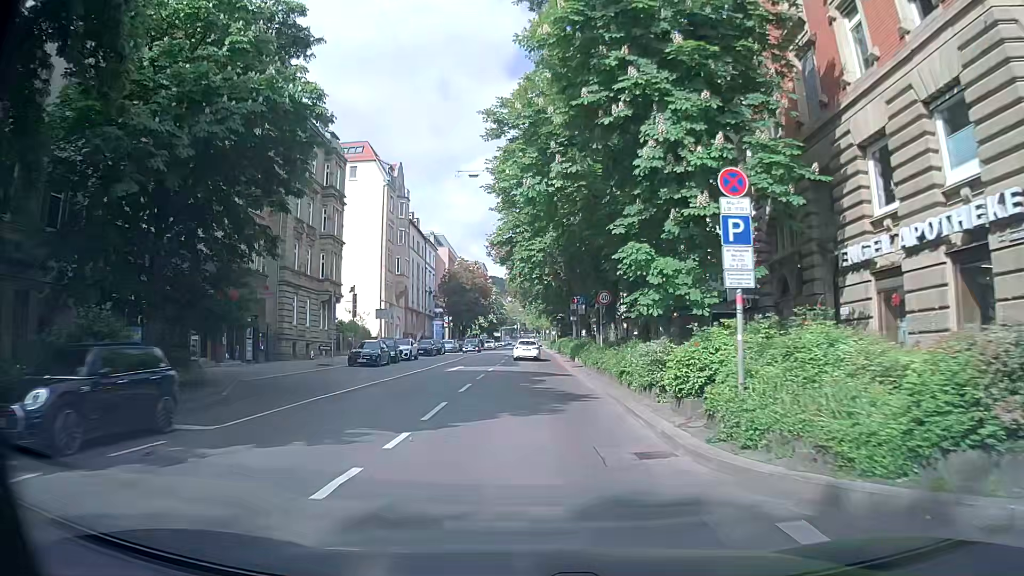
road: secondary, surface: asphalt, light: Day
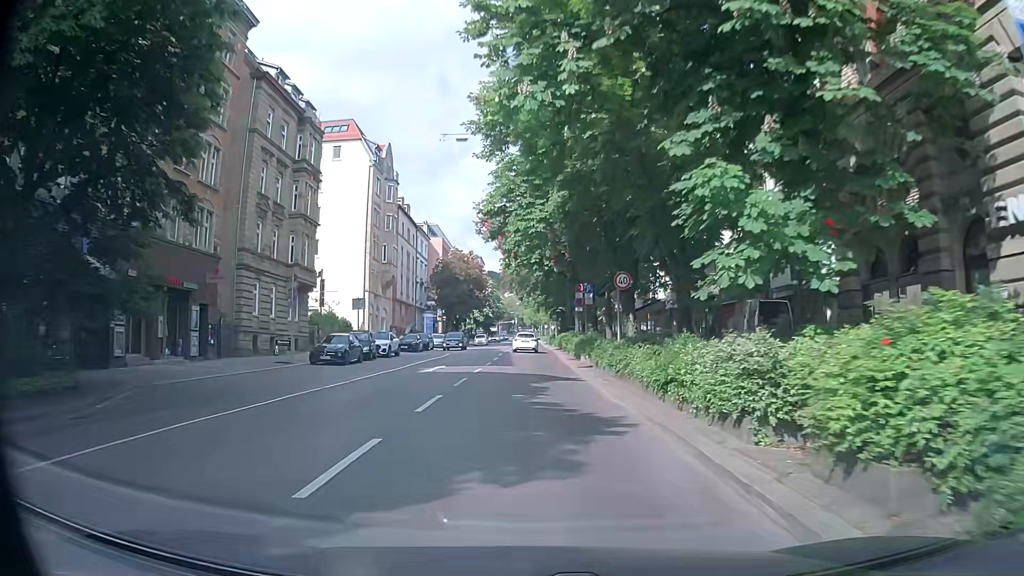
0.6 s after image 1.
(0.0, +6.4) m; +1°
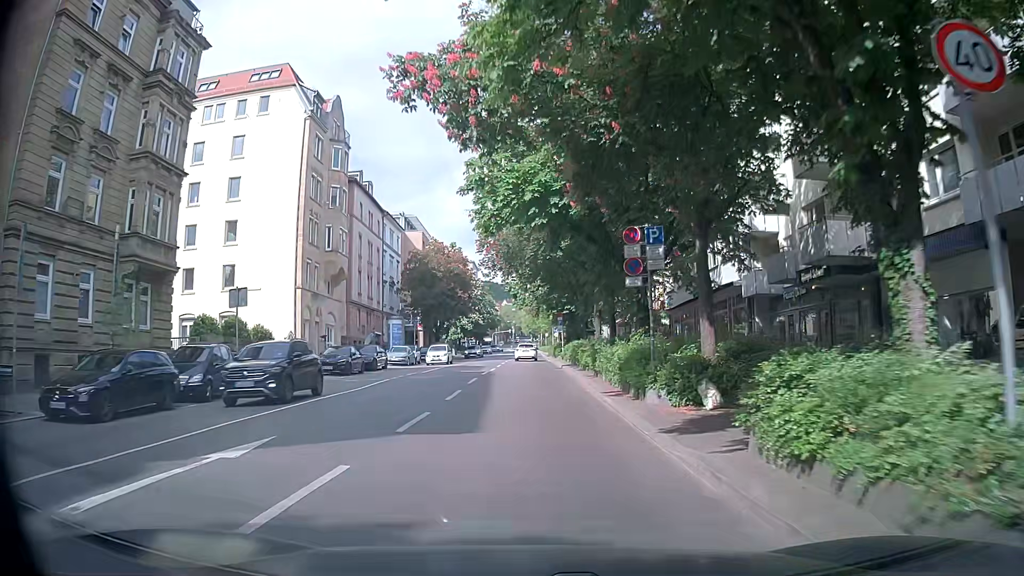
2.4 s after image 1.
(-0.2, +19.3) m; 0°
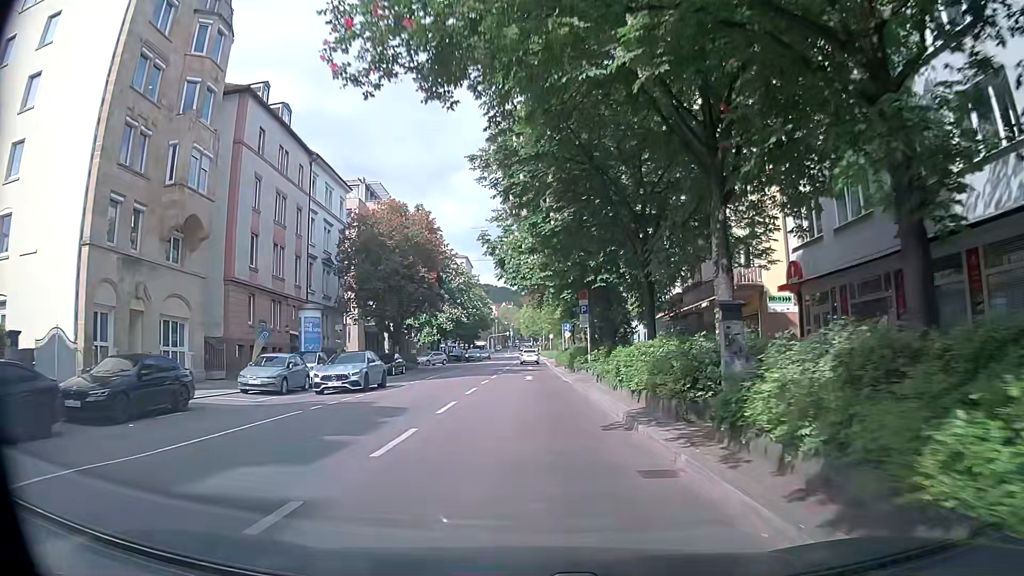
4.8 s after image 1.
(-0.2, +25.1) m; 0°
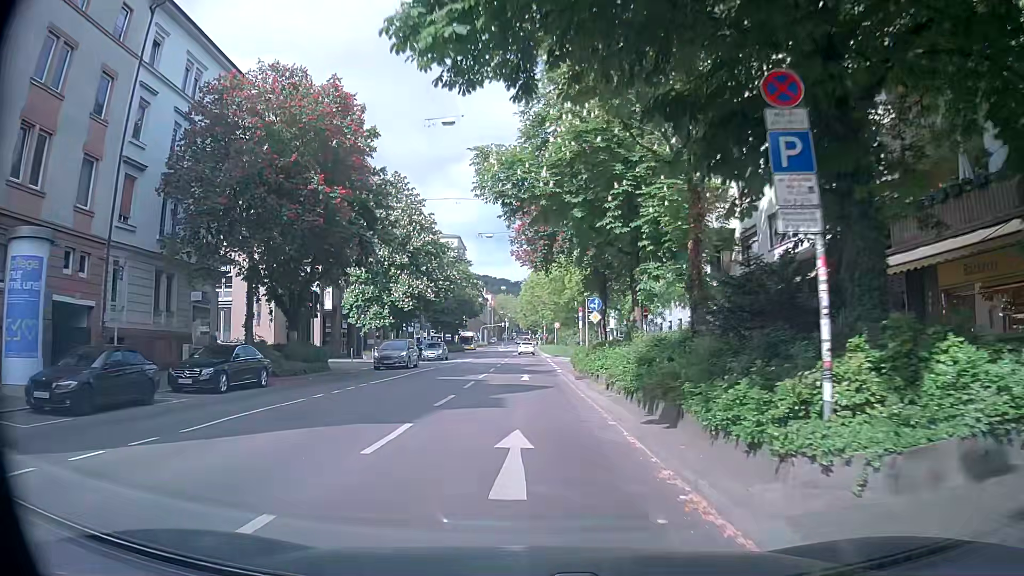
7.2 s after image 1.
(-0.1, +24.8) m; +1°
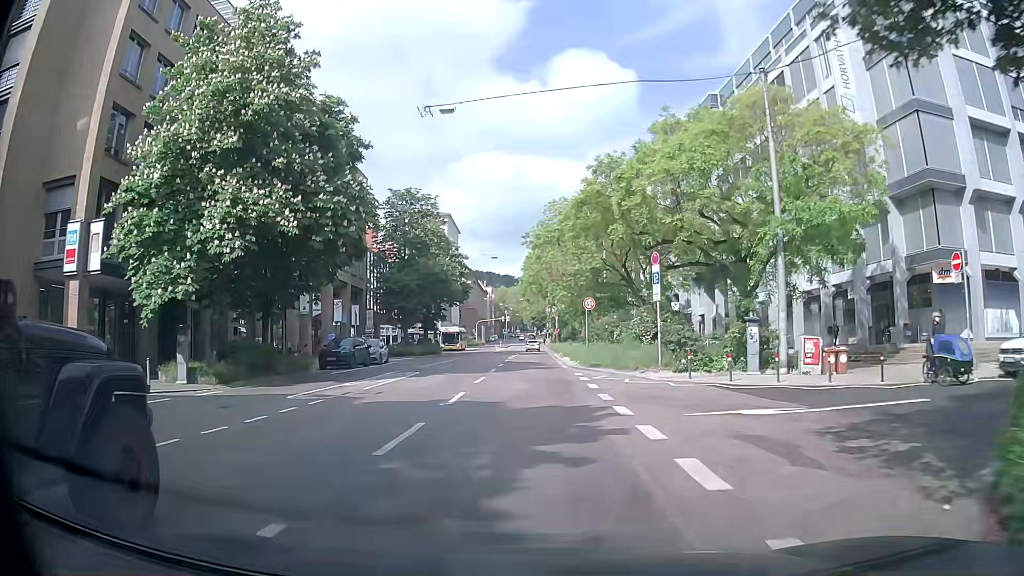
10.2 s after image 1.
(-0.6, +31.3) m; -1°
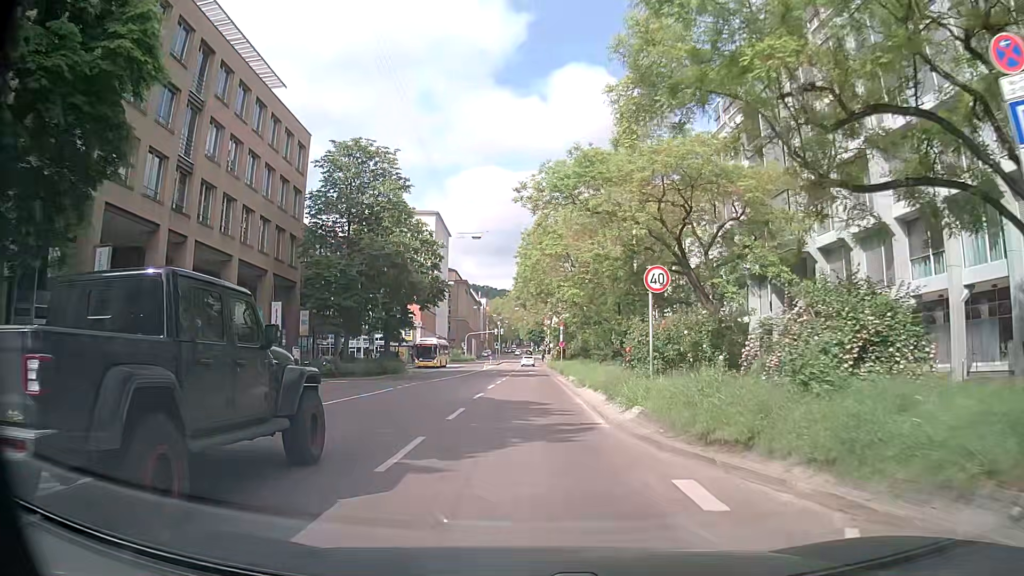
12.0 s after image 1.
(+0.1, +18.7) m; 0°
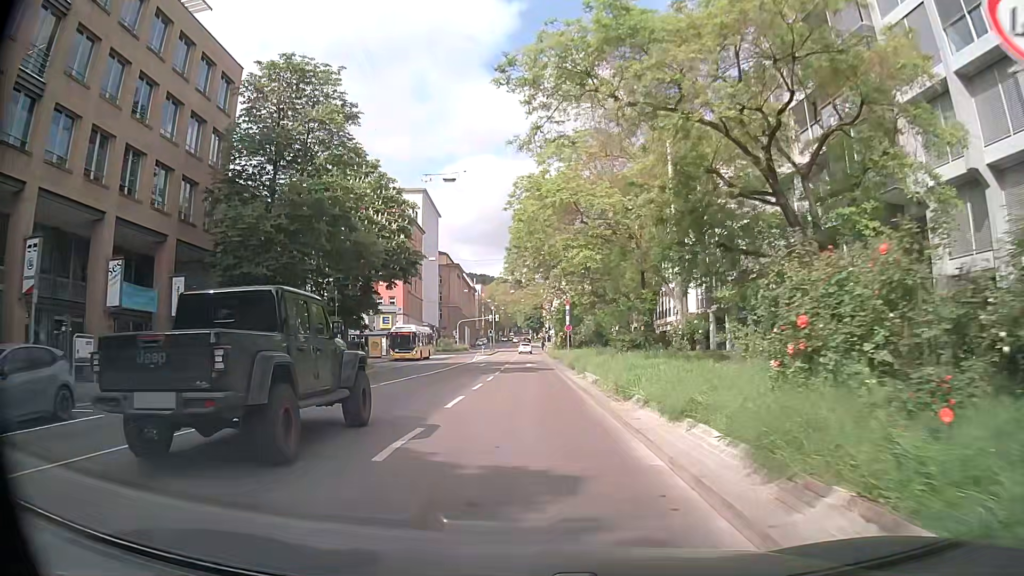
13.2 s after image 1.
(+0.1, +12.4) m; +1°
(0, +10) (0, +20) (0, +30) (0, +40) (0, +50) (0, +60) (0, +70) (0, +80) (0, +90) (0, +100) m
